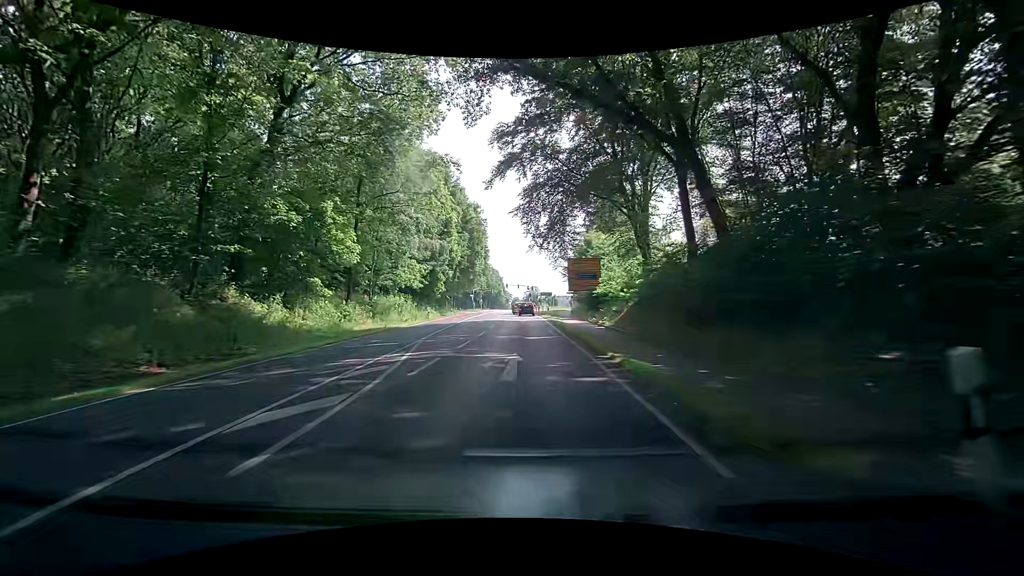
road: primary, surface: asphalt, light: Day
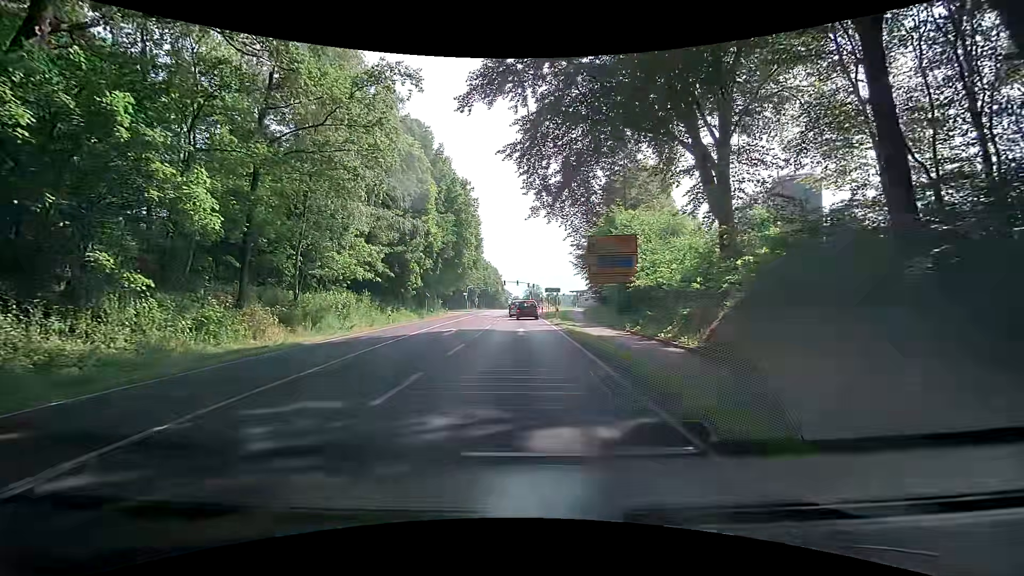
(-0.3, +14.8) m; -1°
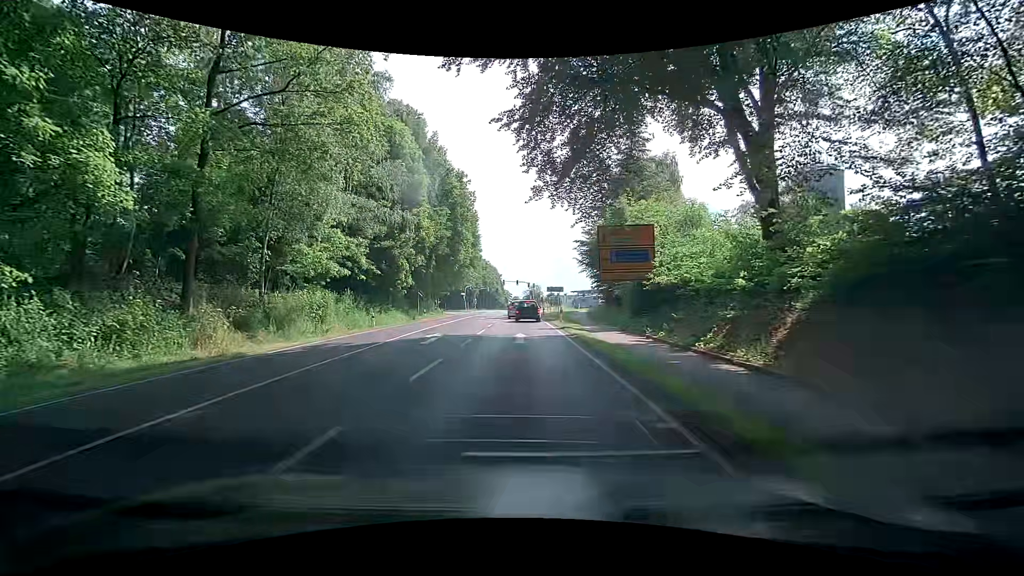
(+0.2, +4.0) m; +2°
